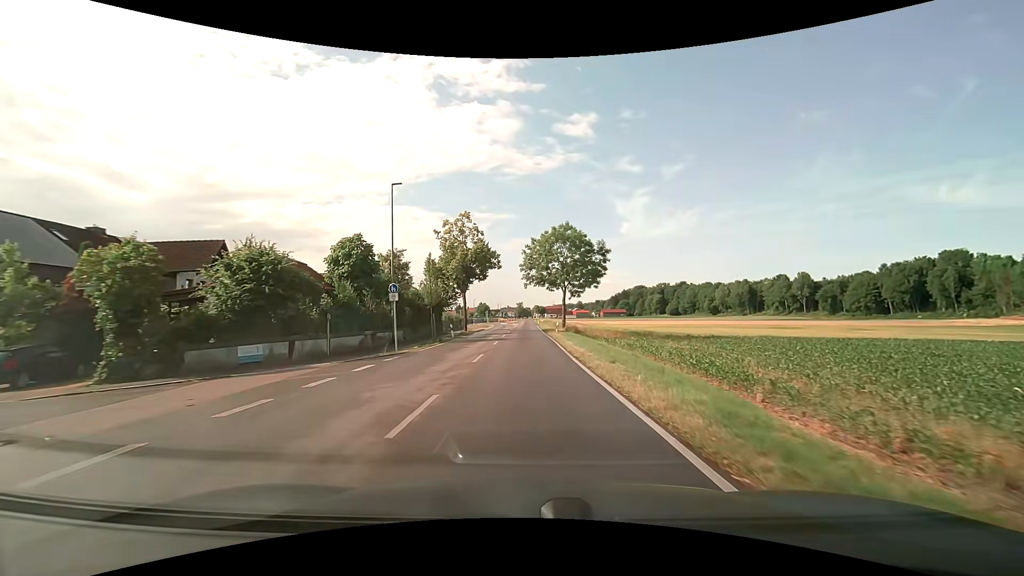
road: tertiary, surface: asphalt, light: Day
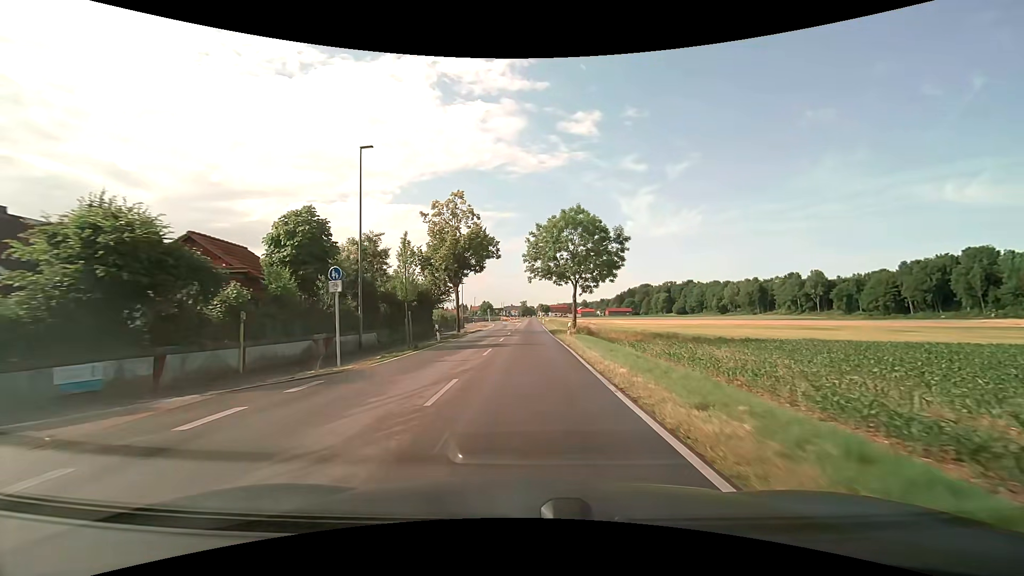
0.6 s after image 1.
(0.0, +7.2) m; 0°
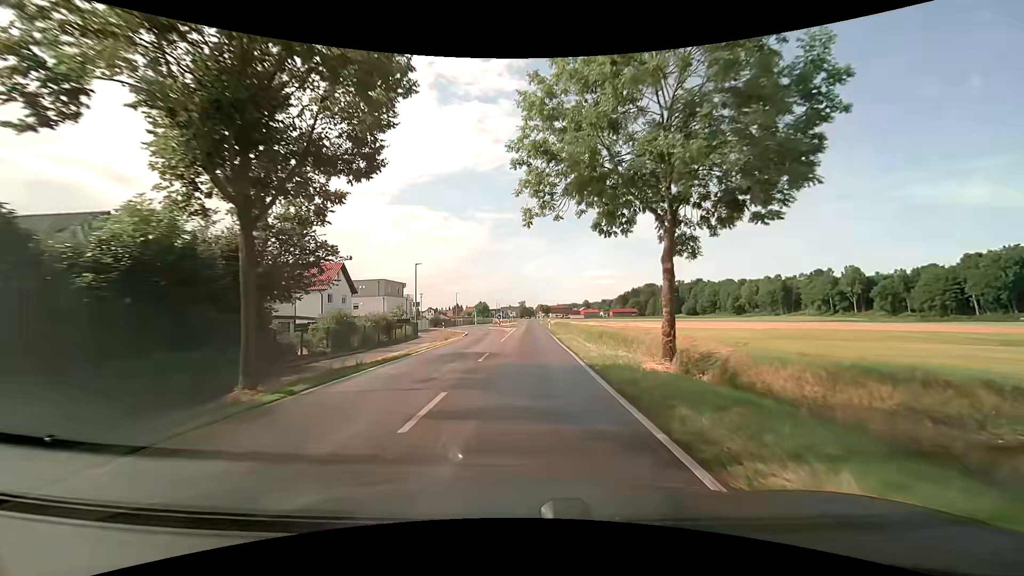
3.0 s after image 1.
(0.0, +28.6) m; 0°
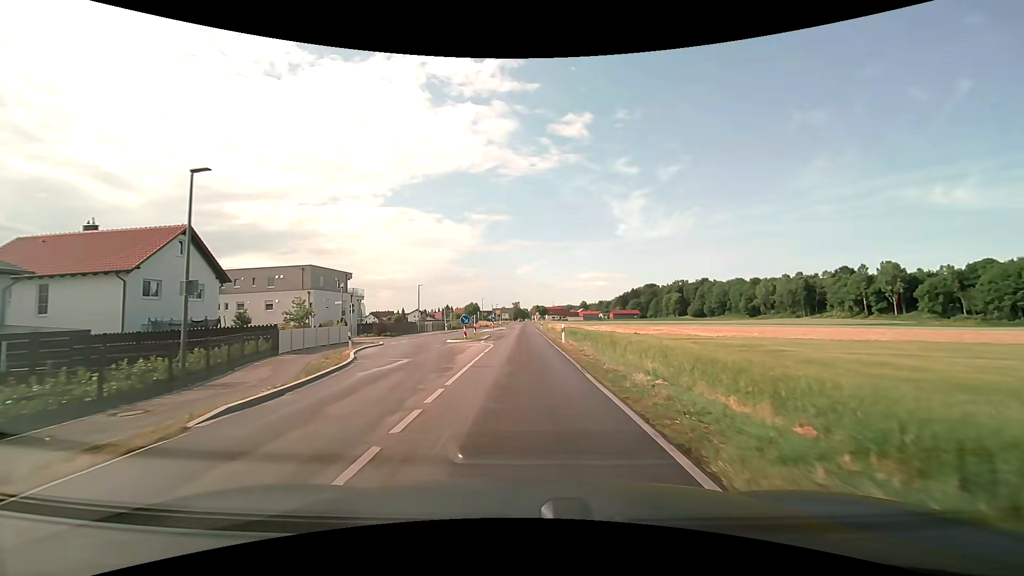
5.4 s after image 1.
(+0.3, +28.0) m; +1°
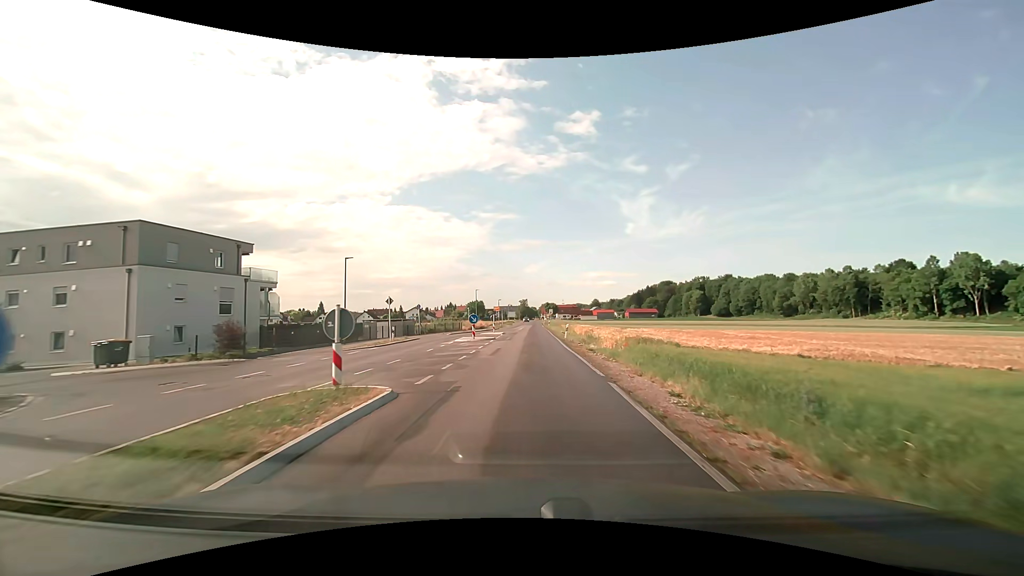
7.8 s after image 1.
(-0.4, +28.5) m; -1°
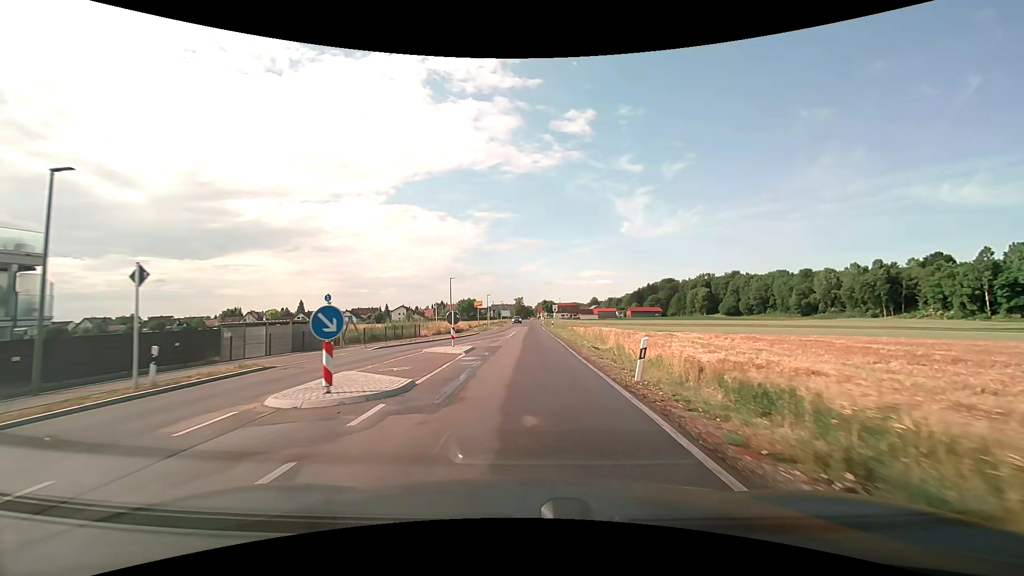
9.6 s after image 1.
(+0.1, +22.1) m; 0°
(0, +10) (0, +20) (0, +30) (+1, +40) (+1, +50) (+1, +60) (+1, +70) (+1, +80) (+1, +90) (+1, +100) m
